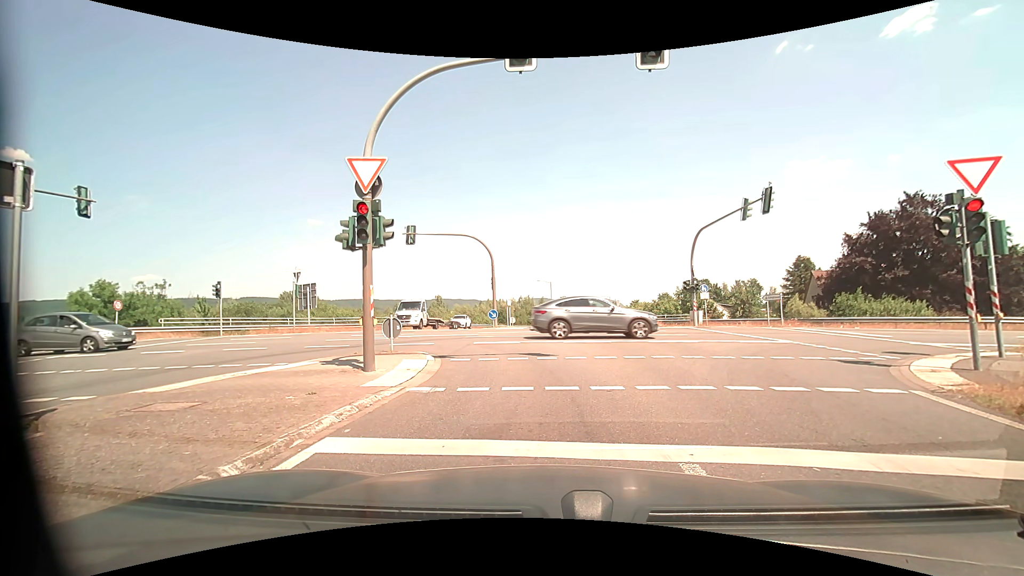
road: motorway_link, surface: asphalt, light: Day
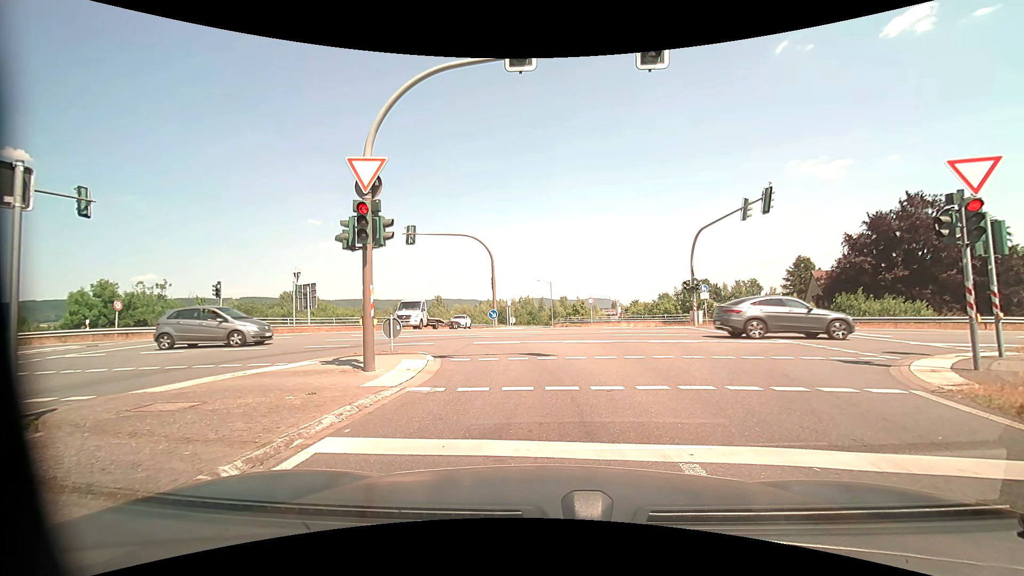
(0.0, 0.0) m; 0°
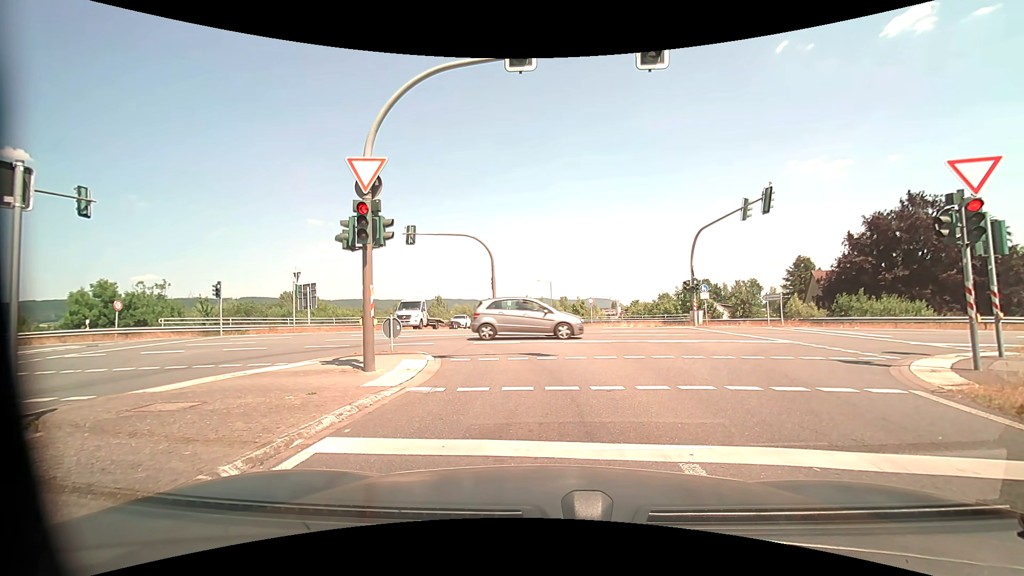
(0.0, 0.0) m; 0°
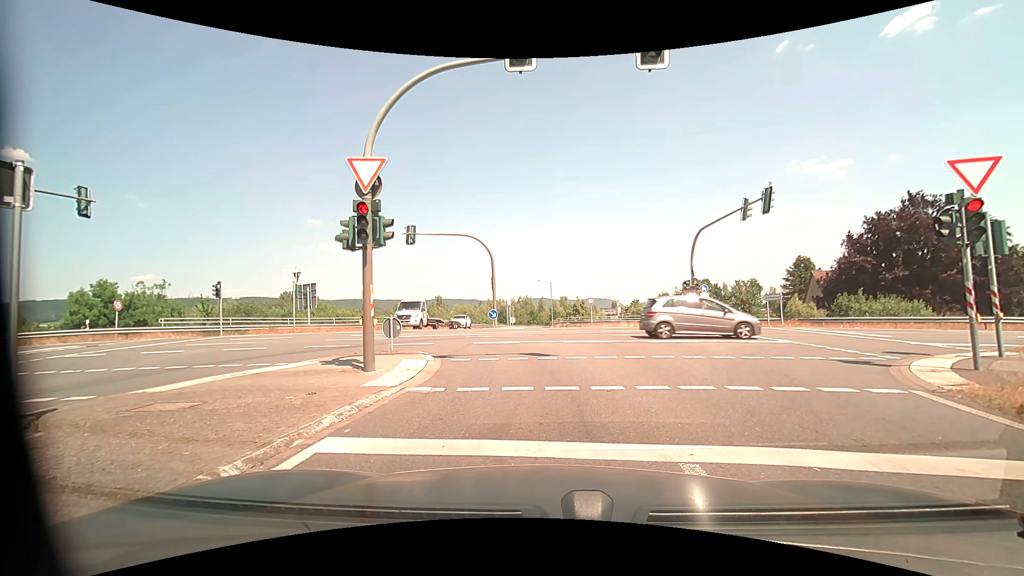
(0.0, 0.0) m; 0°
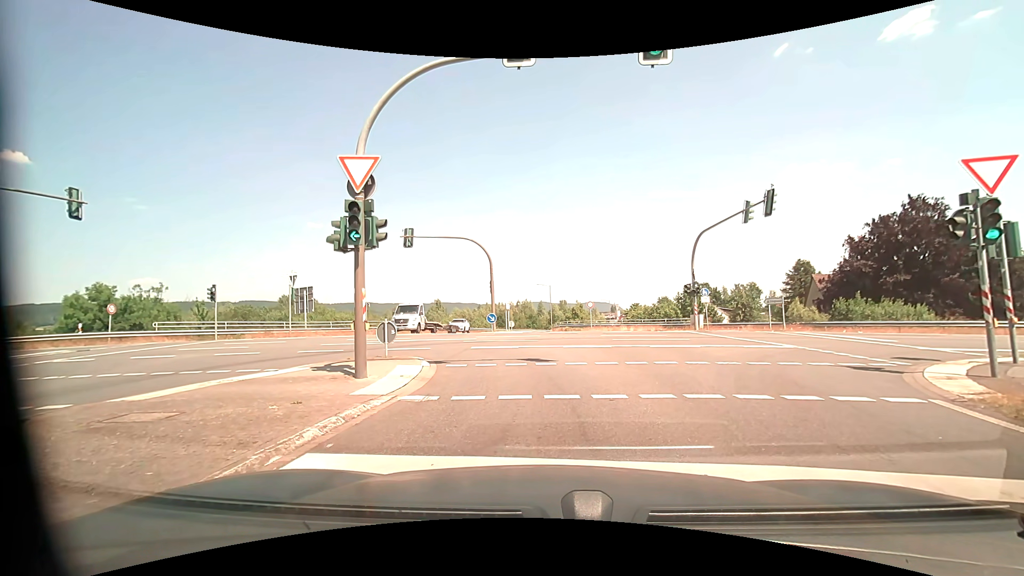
(0.0, +0.4) m; 0°
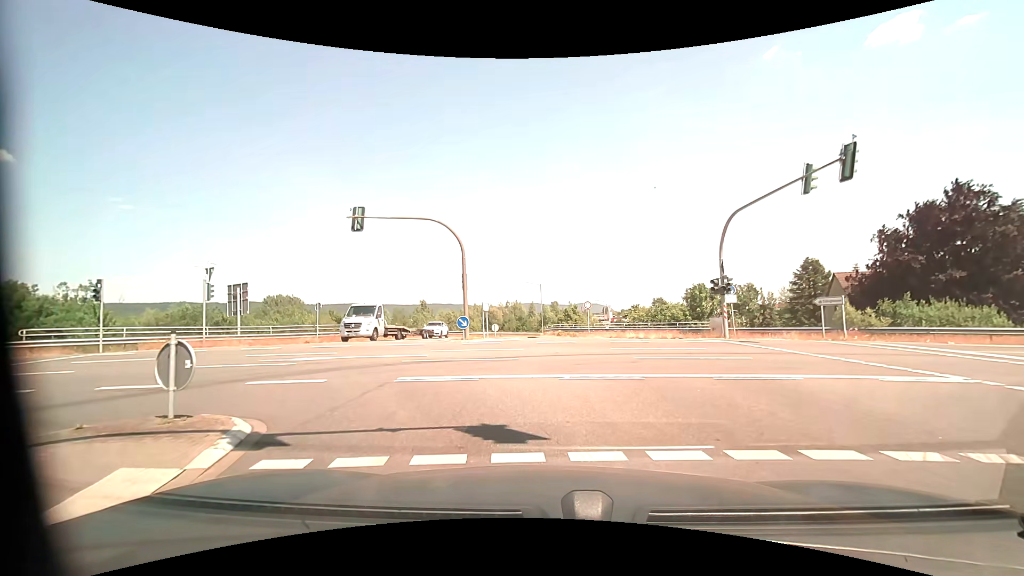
(+0.2, +7.7) m; +2°
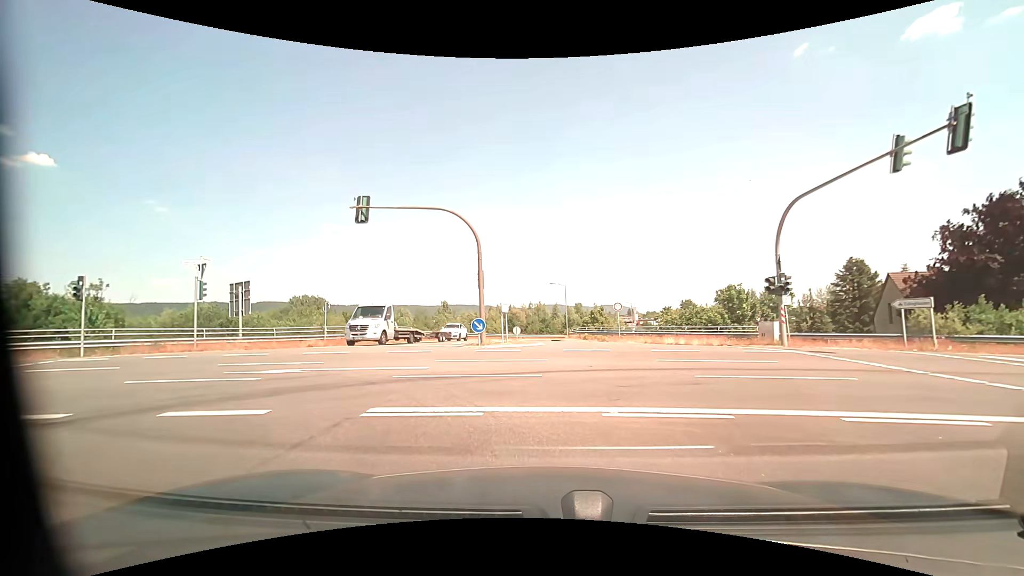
(-0.1, +3.1) m; -2°
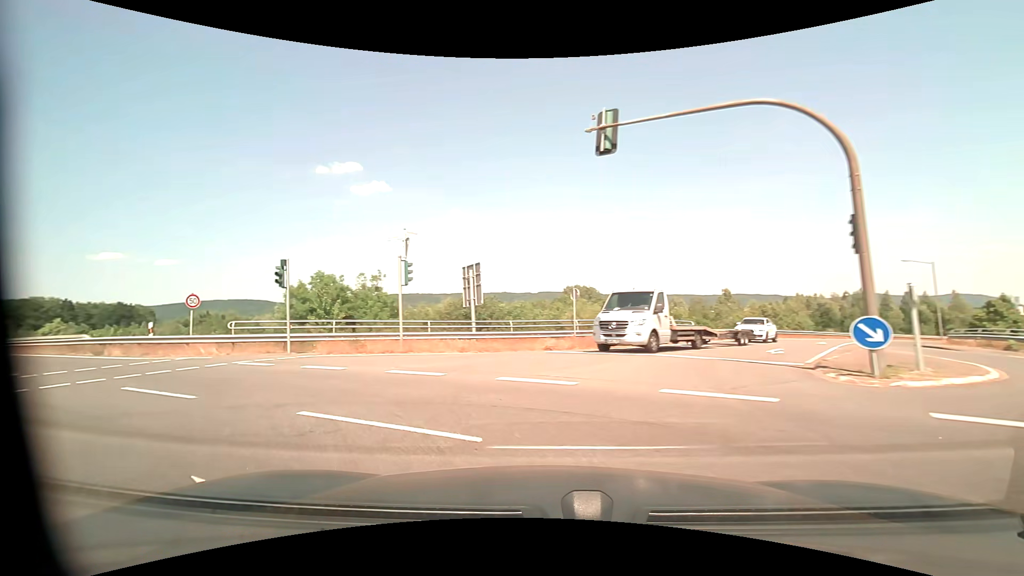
(-2.2, +9.9) m; -31°
(-4, +9) (-11, +15) (-20, +20) (-29, +25) (-38, +30) (-46, +35) (-55, +40) (-64, +45) (-72, +50) (-81, +54) m
